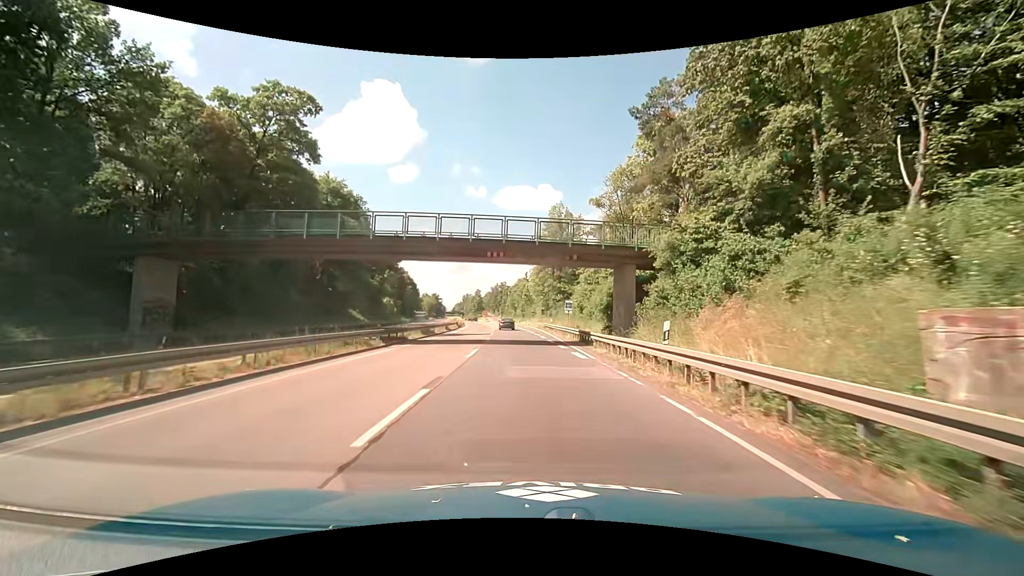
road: trunk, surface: asphalt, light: Day
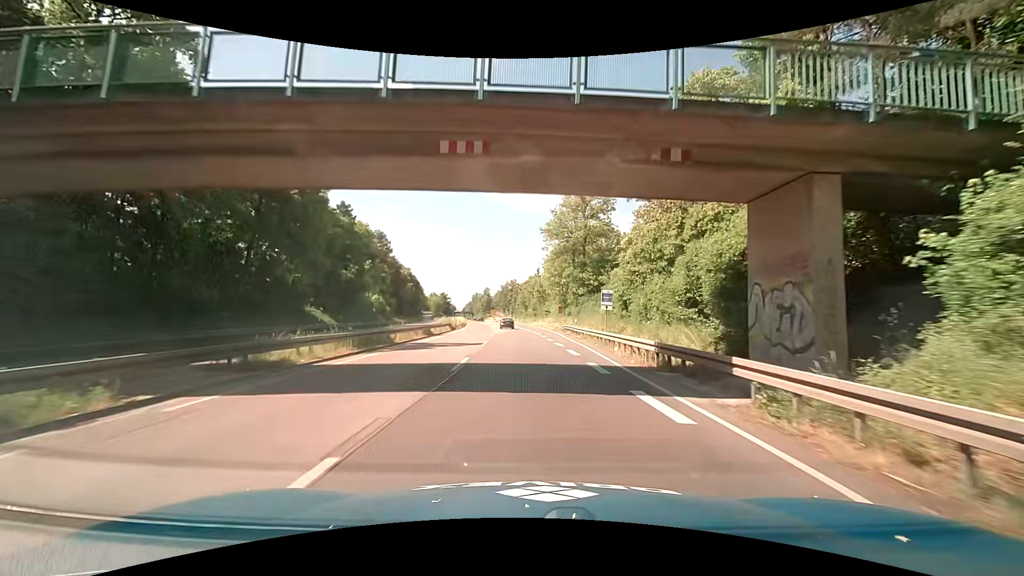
(-0.2, +16.7) m; -1°
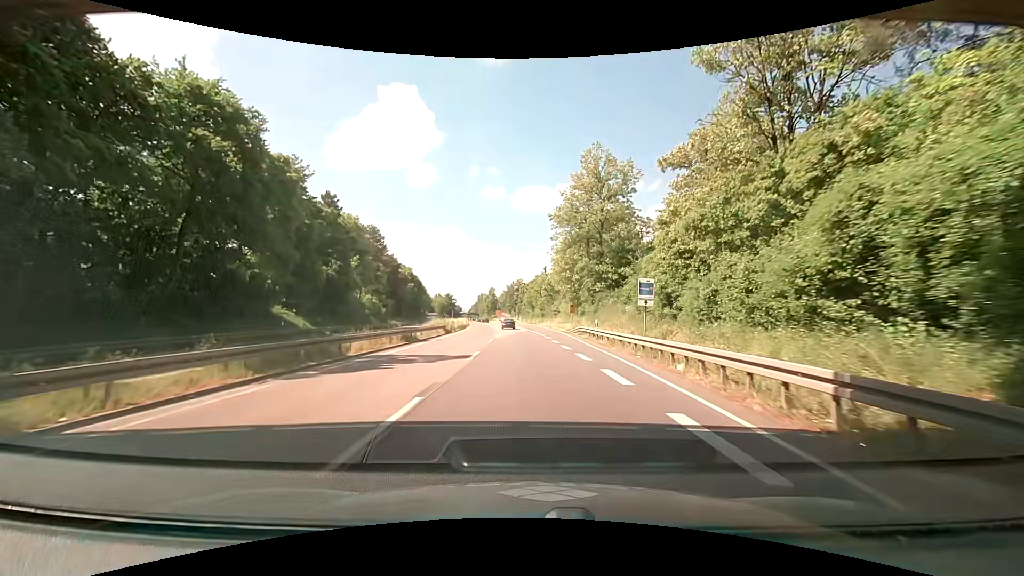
(-0.1, +8.4) m; -1°
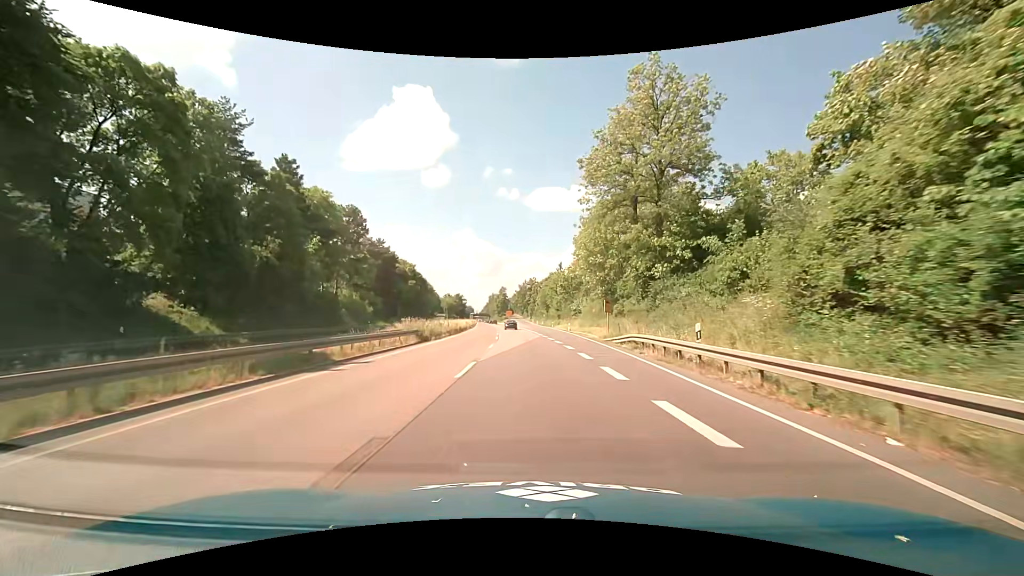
(-0.1, +16.8) m; -1°
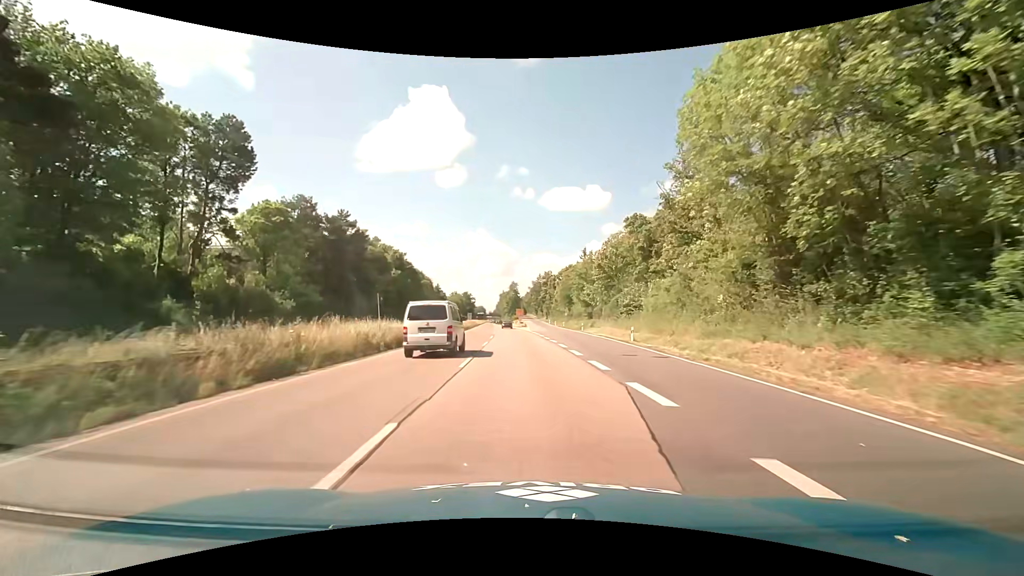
(-0.7, +33.5) m; -2°
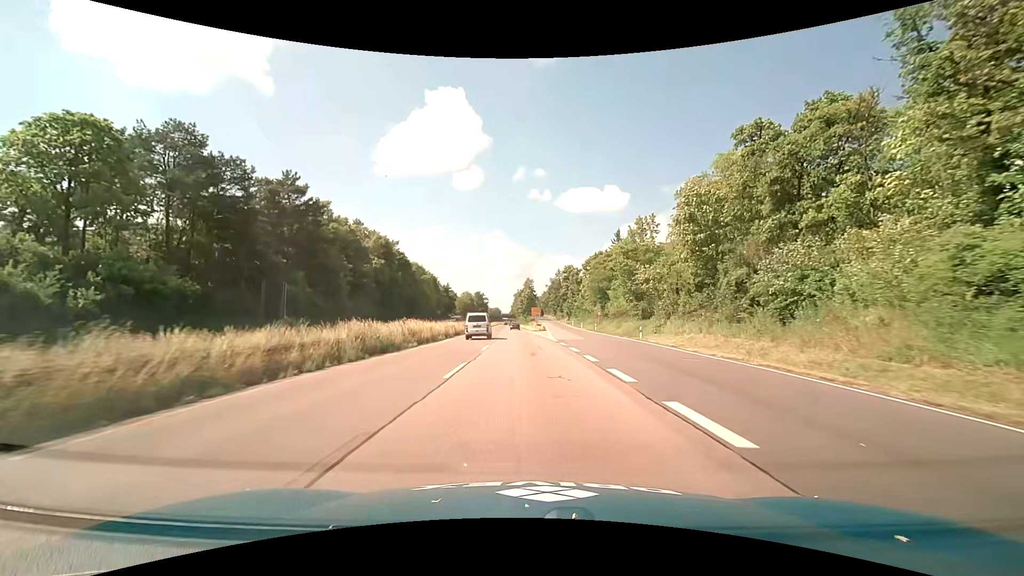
(-0.5, +26.6) m; -2°
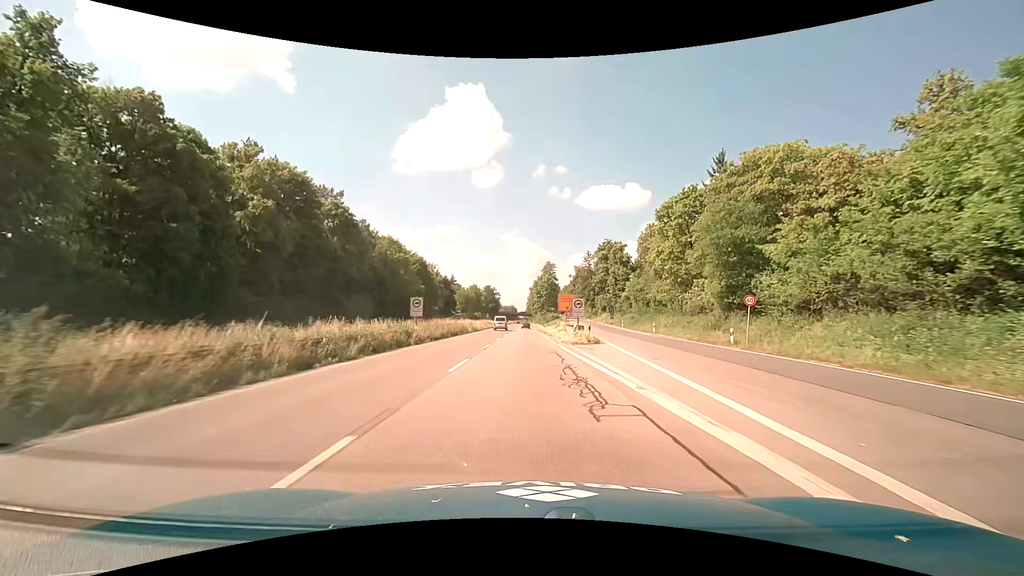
(-0.7, +46.9) m; -1°
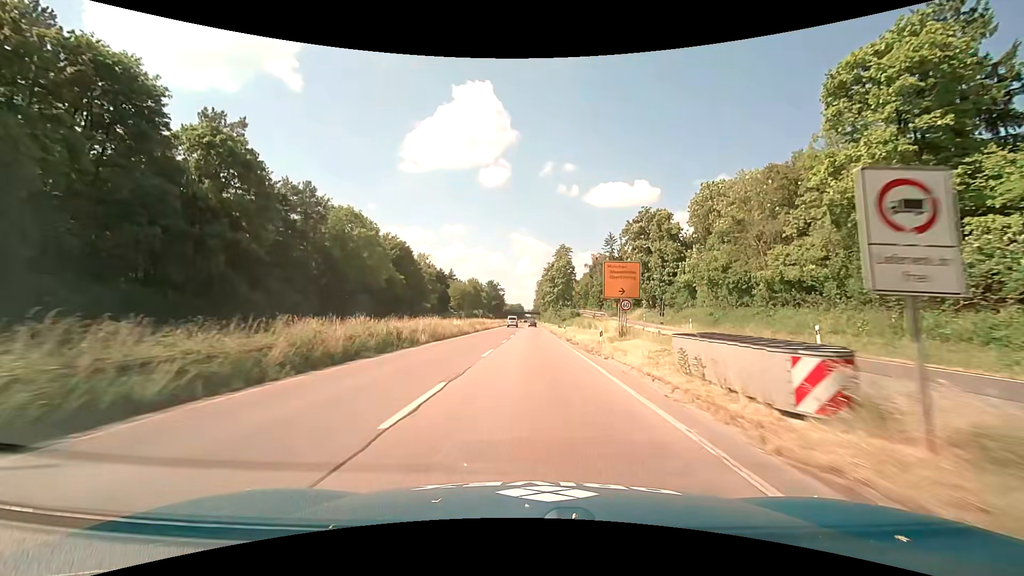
(-0.5, +28.7) m; -1°
(0, +10) (0, +20) (0, +30) (0, +40) (0, +50) (0, +60) (0, +70) (+1, +80) (+1, +90) (+1, +100) m
